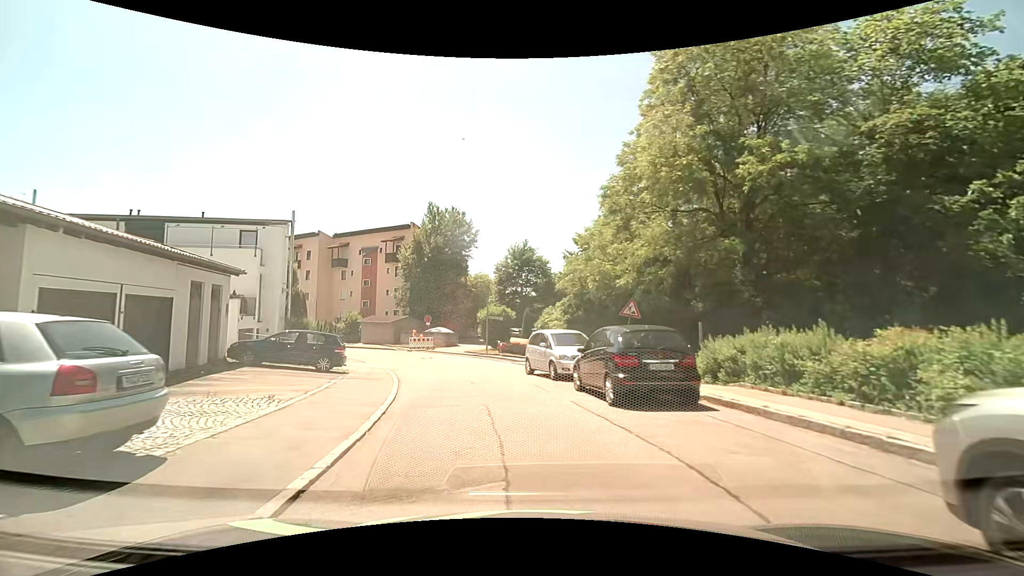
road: residential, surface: asphalt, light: Day
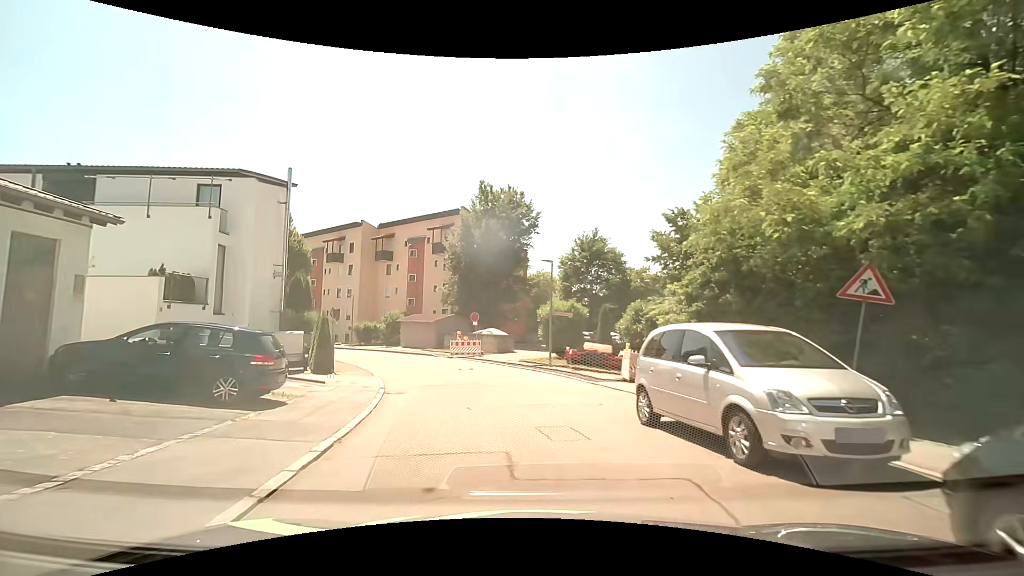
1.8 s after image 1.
(-0.5, +10.0) m; -7°
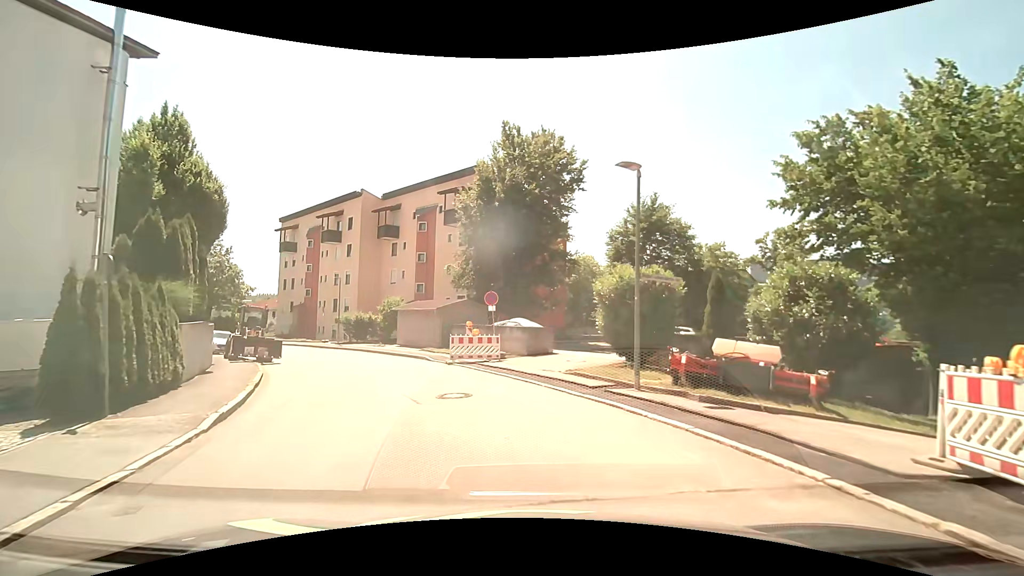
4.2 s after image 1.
(-0.5, +12.7) m; -5°
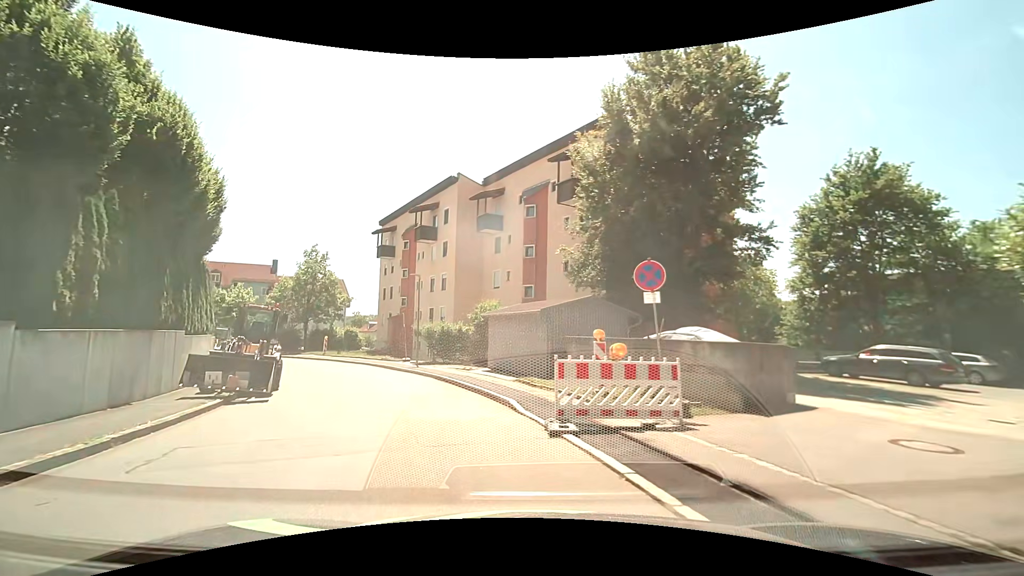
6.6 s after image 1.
(-0.9, +11.9) m; -12°
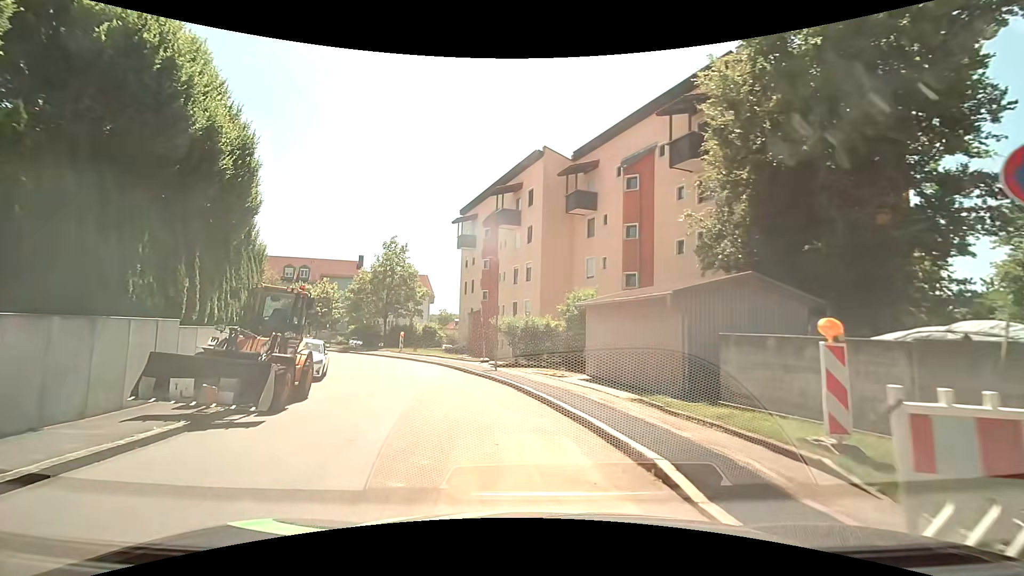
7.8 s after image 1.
(-0.5, +5.5) m; -10°
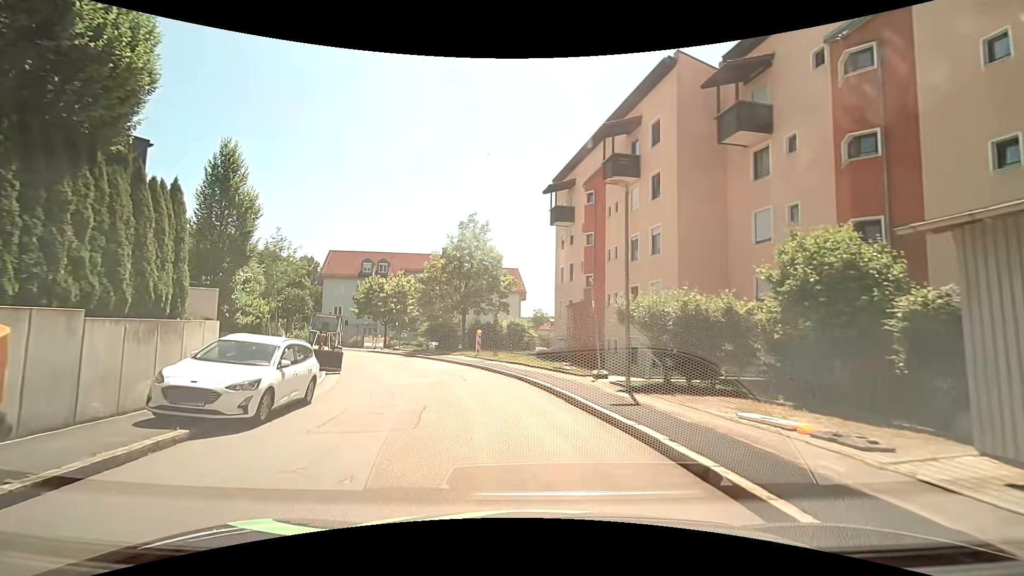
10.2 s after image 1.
(-1.3, +11.1) m; -12°
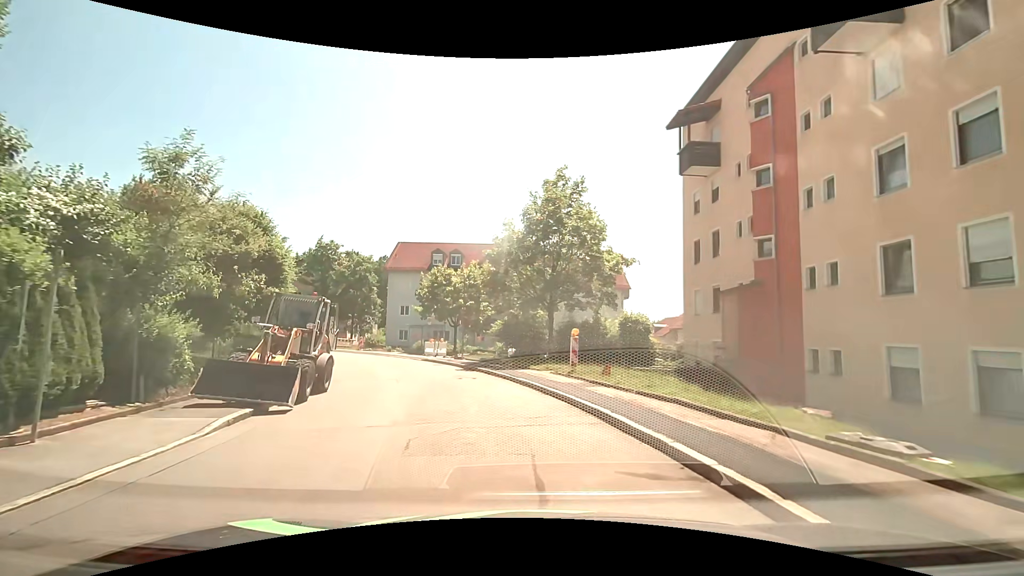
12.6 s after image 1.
(-1.0, +12.5) m; -8°
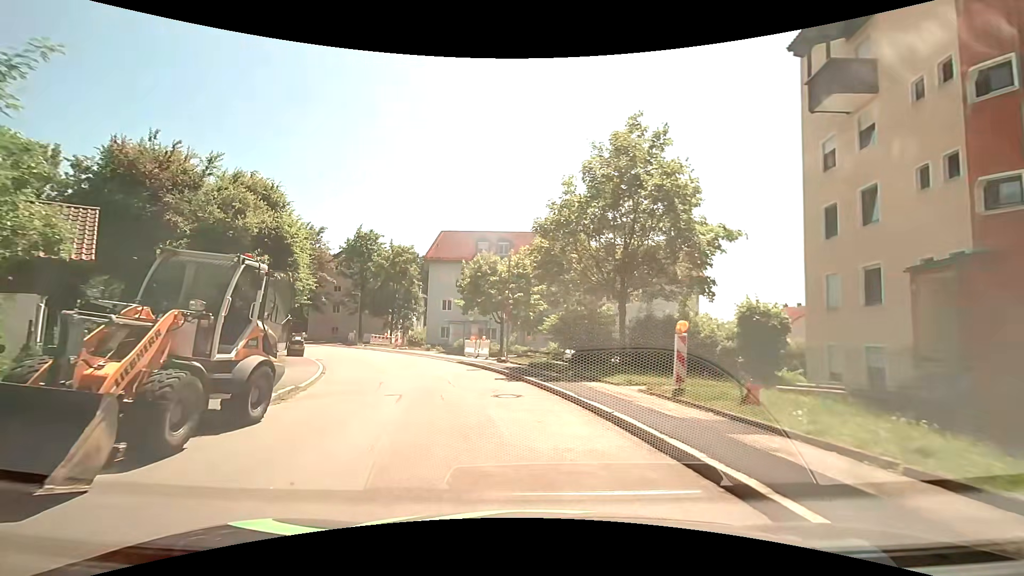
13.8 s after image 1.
(-0.5, +6.6) m; -8°
